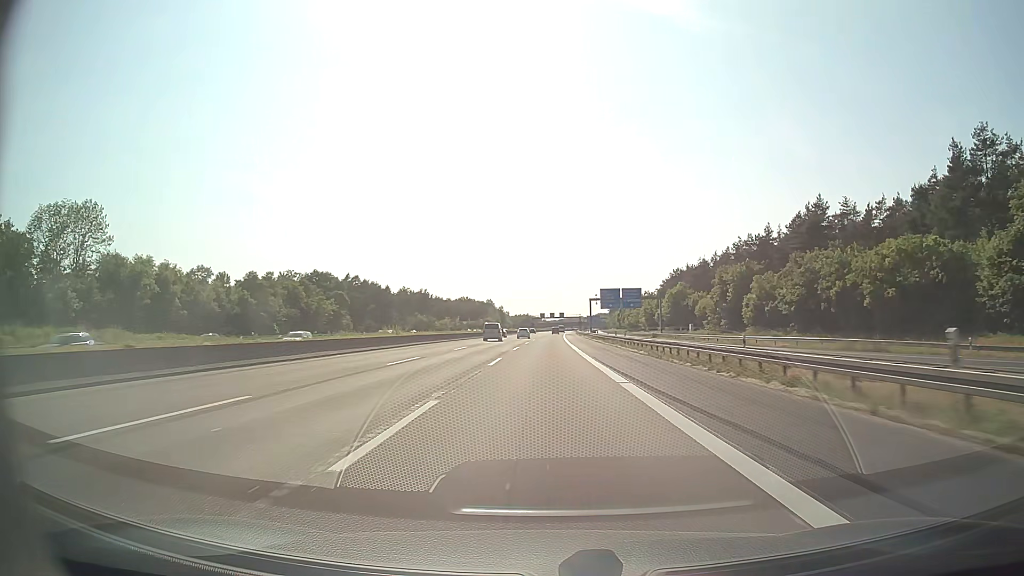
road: motorway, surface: asphalt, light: Day
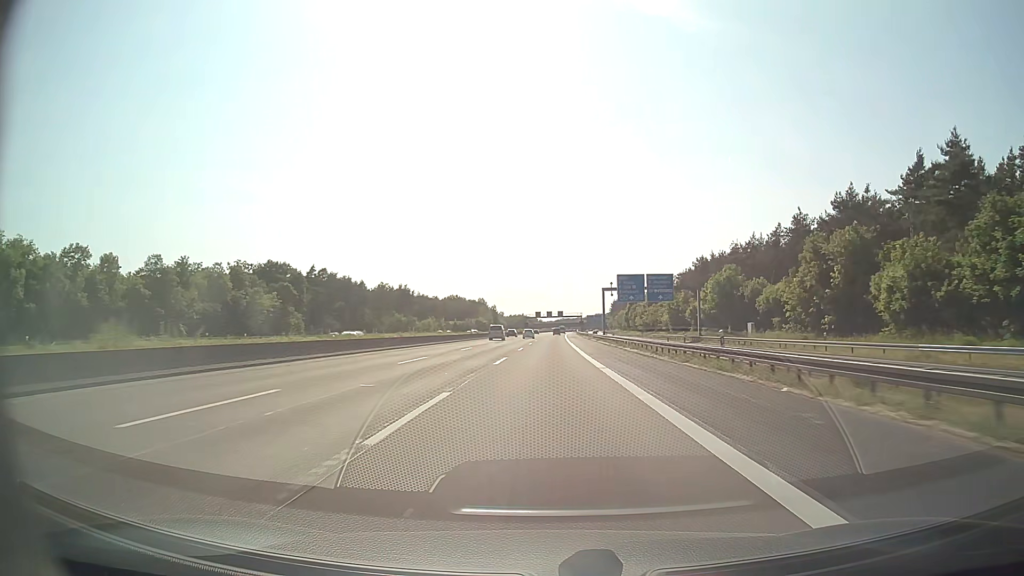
(+0.1, +34.8) m; 0°
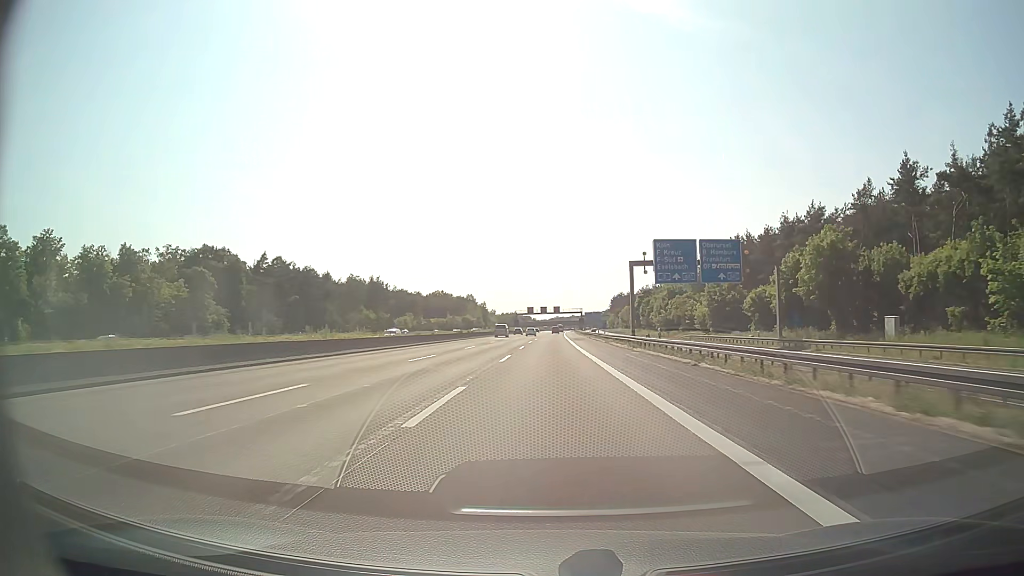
(+0.1, +34.9) m; +1°
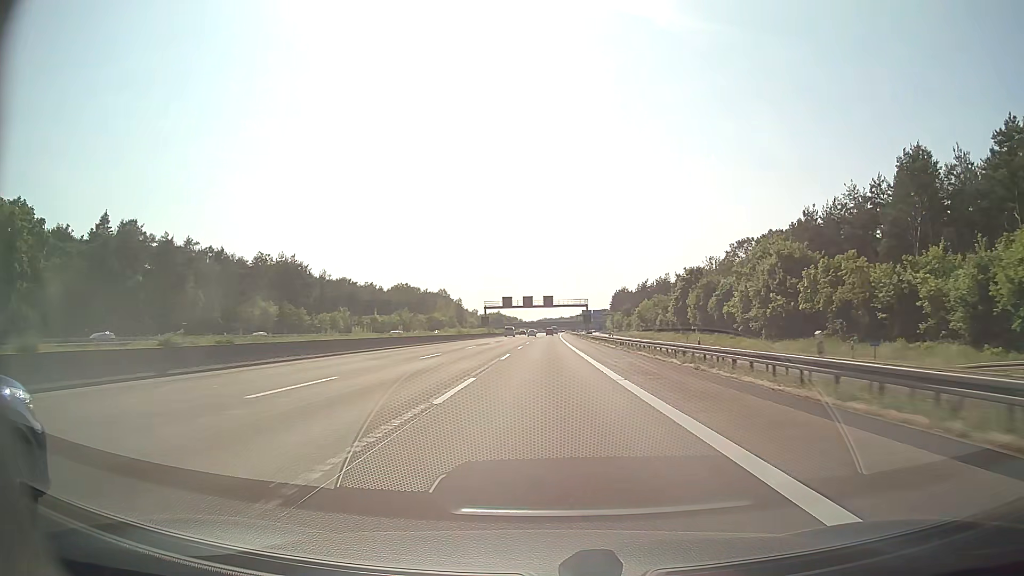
(+0.6, +69.7) m; +1°
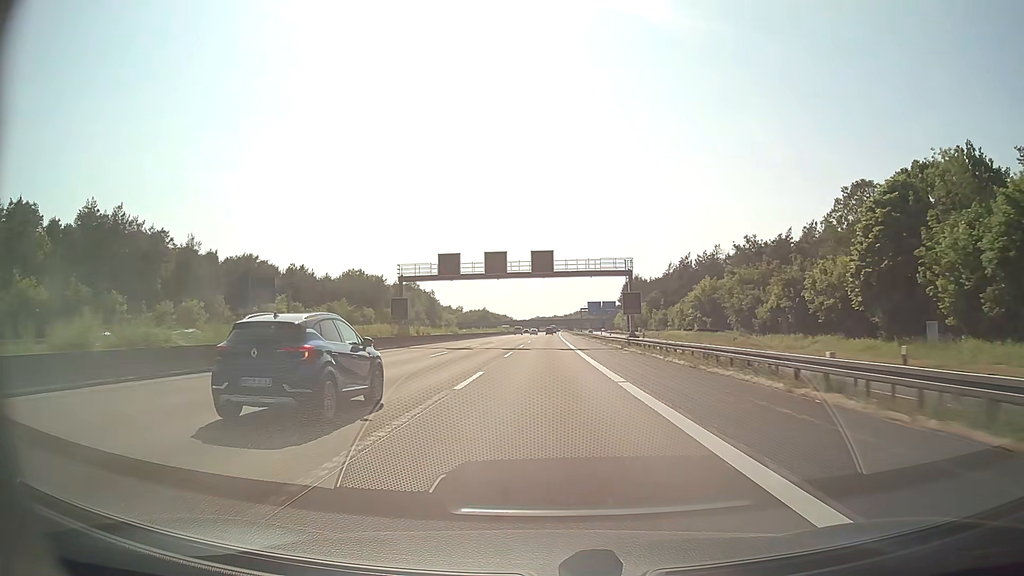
(+0.4, +69.8) m; +1°
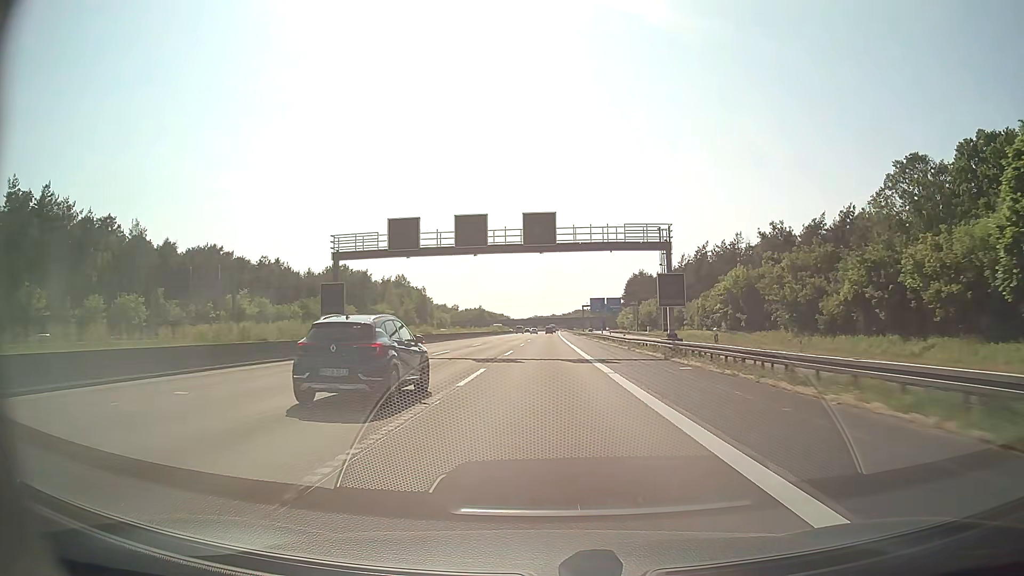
(0.0, +17.5) m; 0°
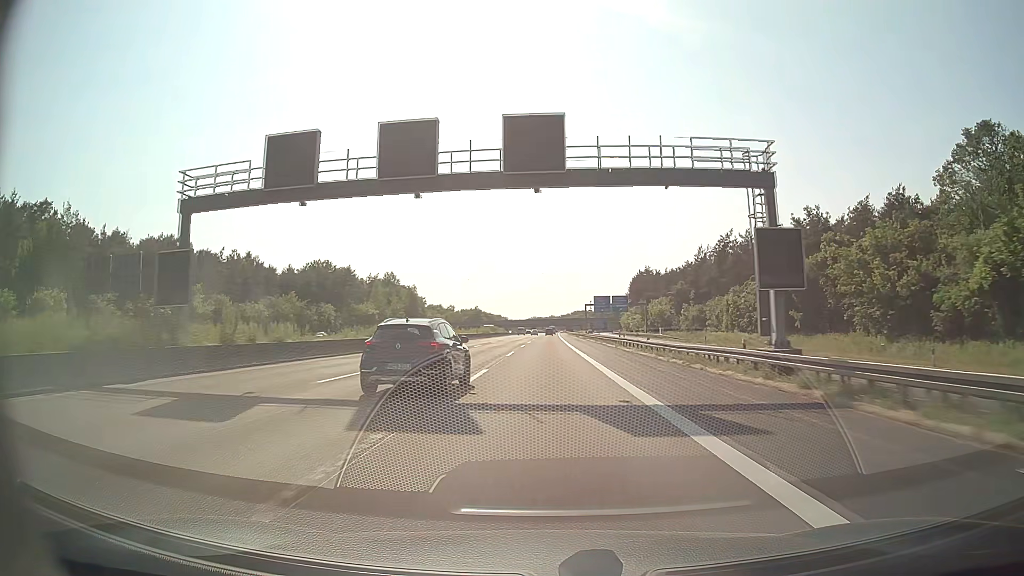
(0.0, +17.5) m; 0°
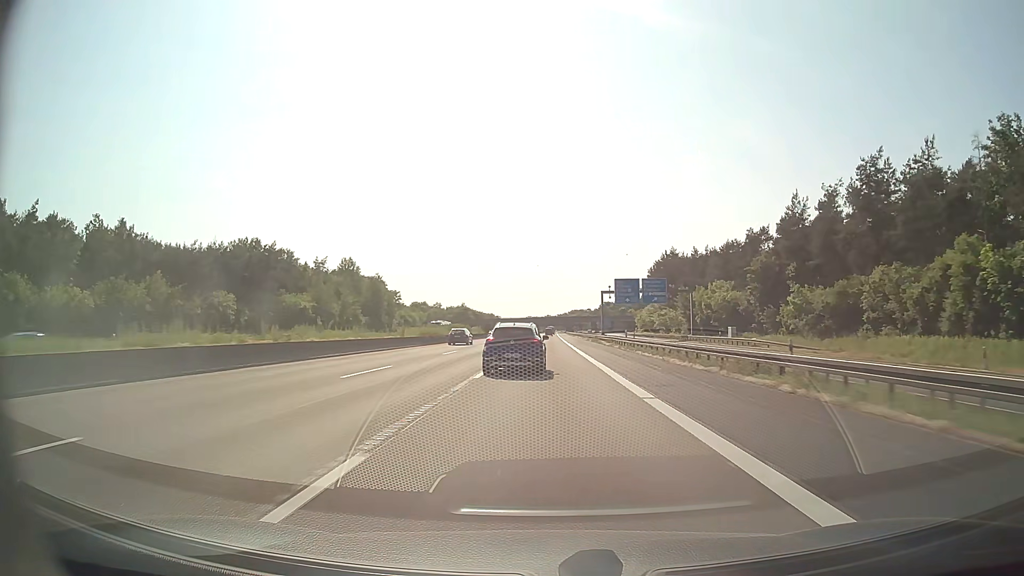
(+0.2, +52.3) m; 0°
(0, +10) (0, +20) (0, +30) (0, +40) (0, +50) (0, +60) (0, +70) (0, +80) (+1, +90) (+1, +100) m
